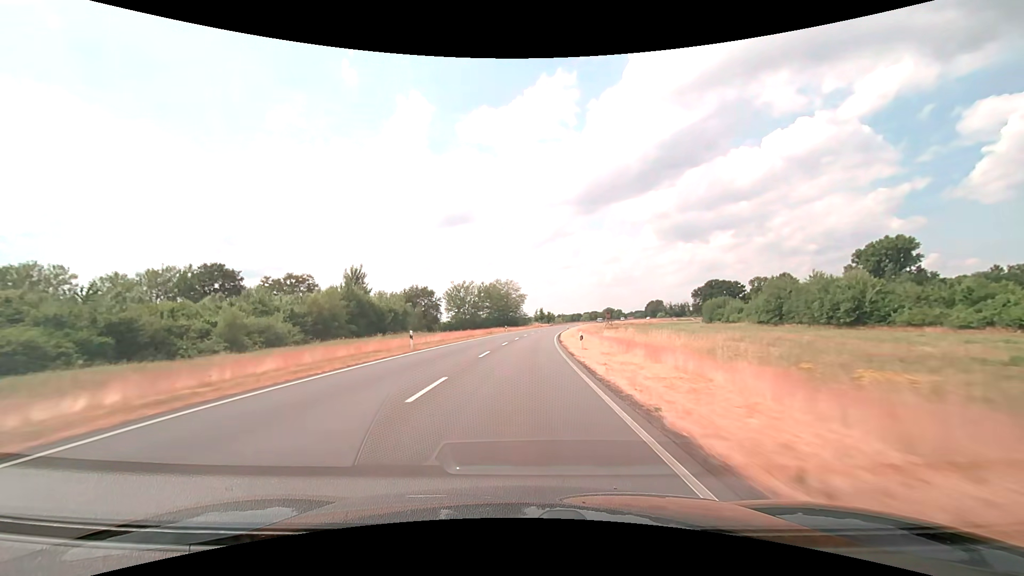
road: secondary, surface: asphalt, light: Day
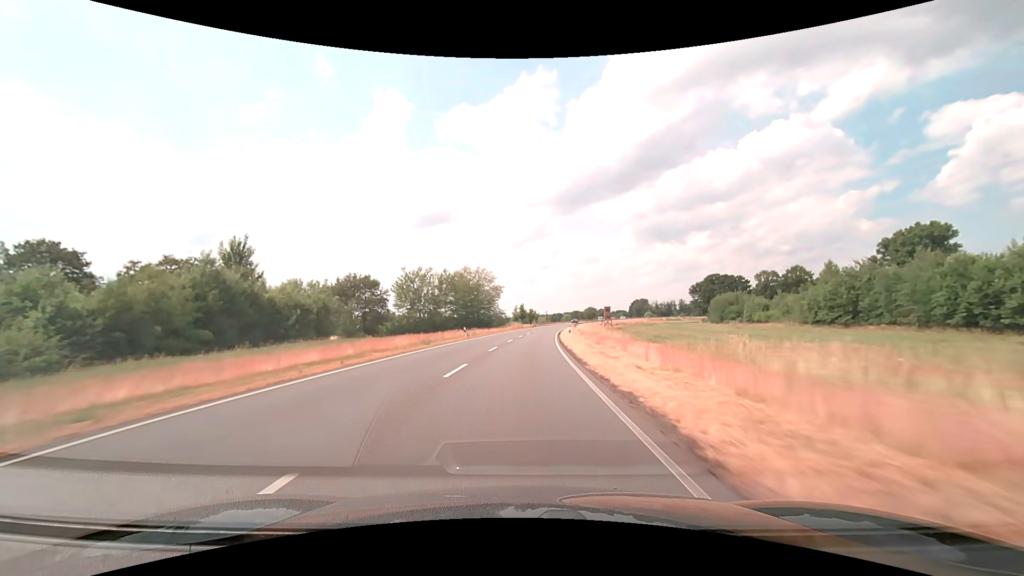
(+0.7, +31.7) m; +2°
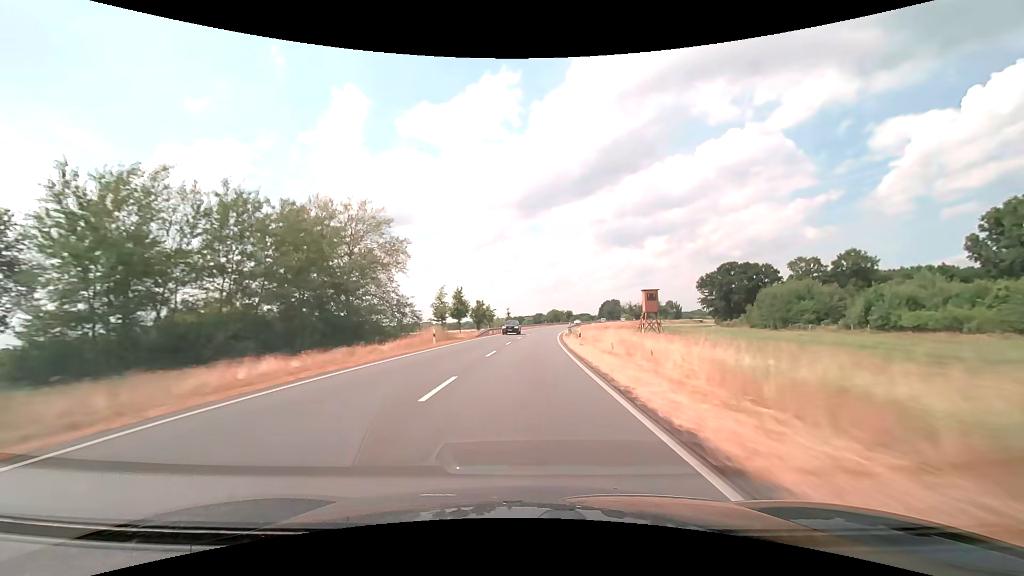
(+2.5, +63.3) m; +5°
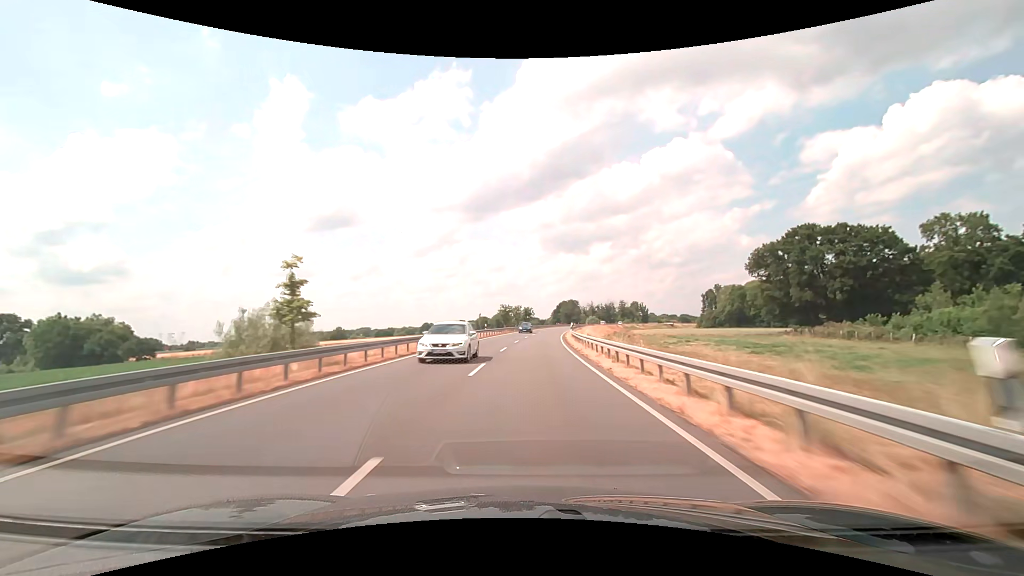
(+4.1, +78.8) m; +6°
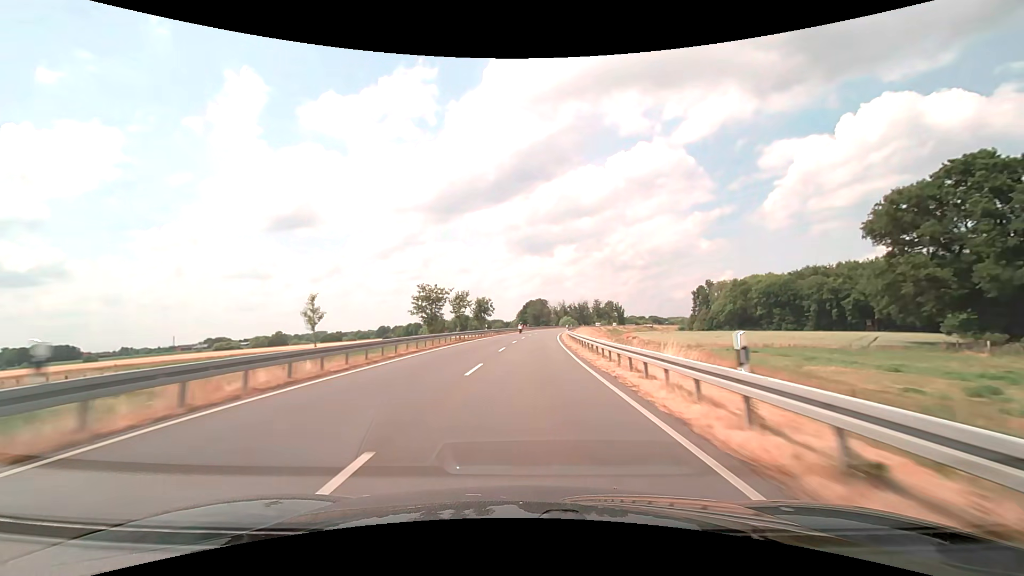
(+1.6, +47.3) m; +4°
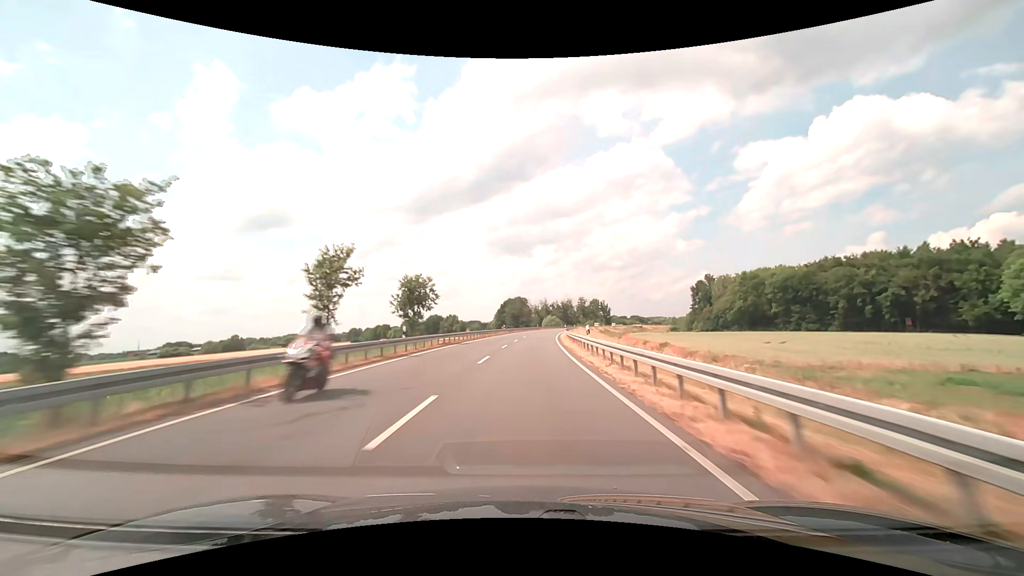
(+0.7, +31.5) m; +2°
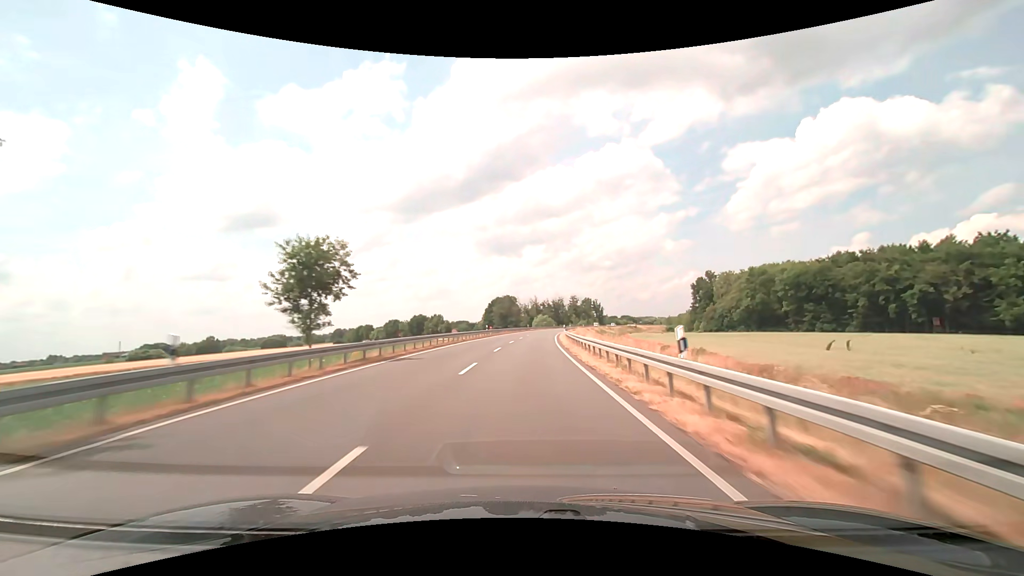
(+0.2, +15.8) m; +1°
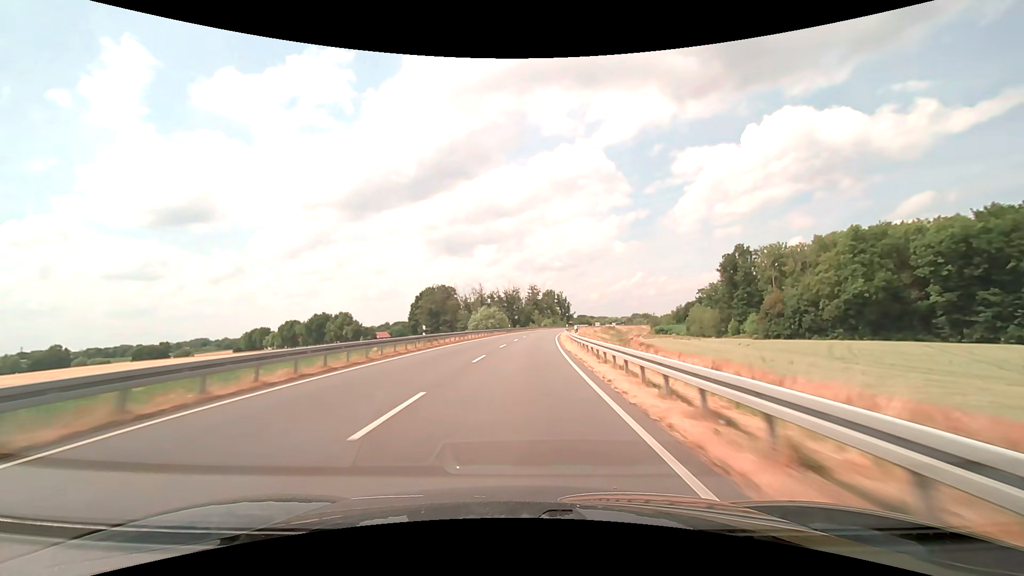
(+4.0, +78.8) m; +6°
(0, +10) (0, +20) (+1, +30) (+1, +40) (+2, +50) (+2, +60) (+3, +70) (+4, +80) (+5, +90) (+7, +100) m
